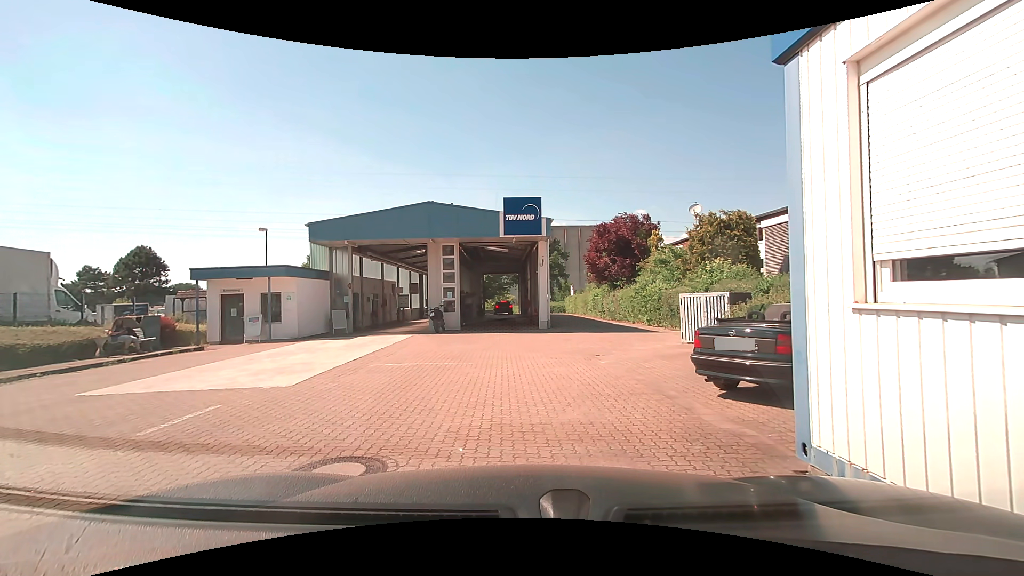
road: service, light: Day
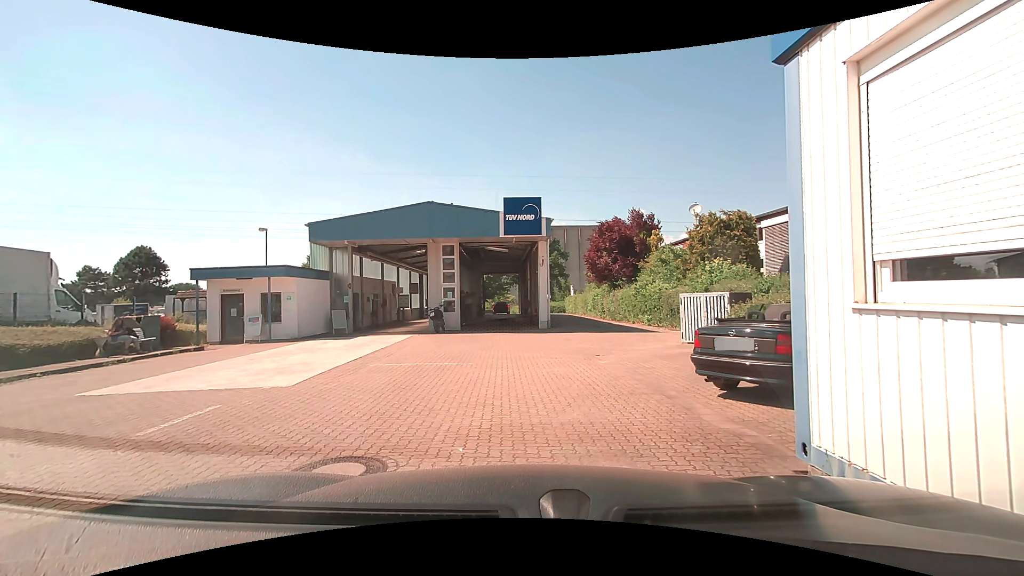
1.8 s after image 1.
(0.0, 0.0) m; 0°
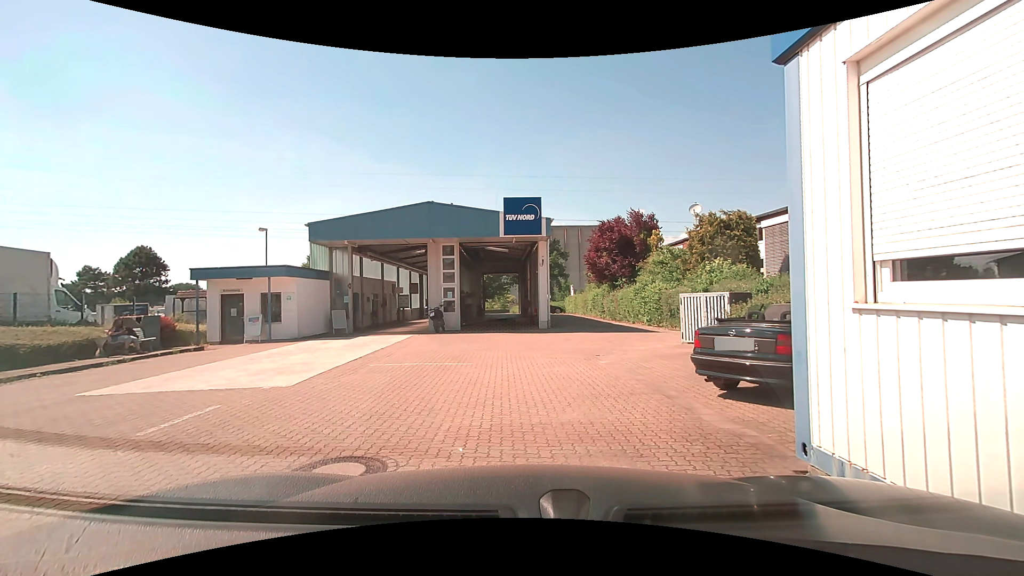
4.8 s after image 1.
(0.0, 0.0) m; 0°
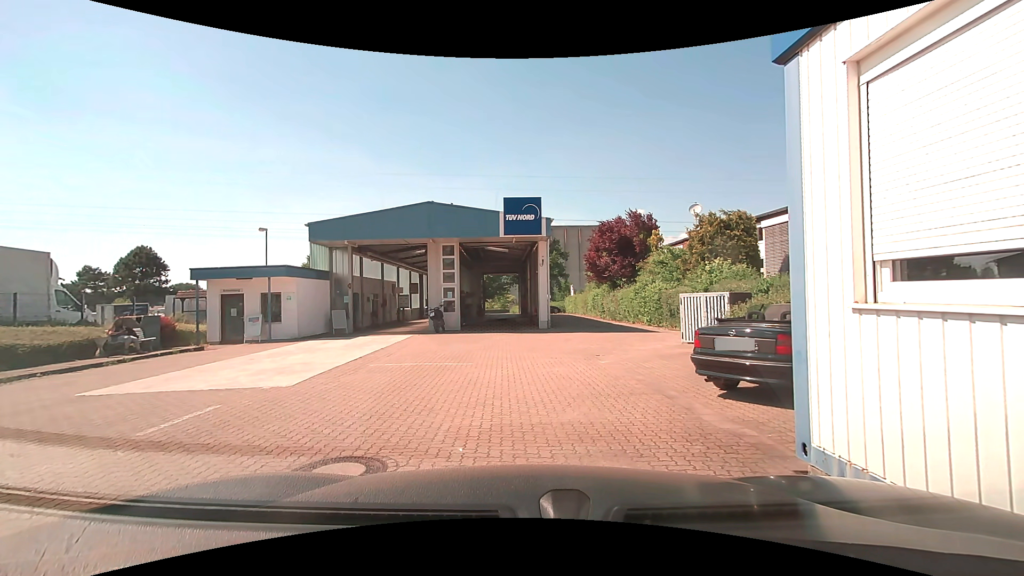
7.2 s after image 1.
(0.0, 0.0) m; 0°
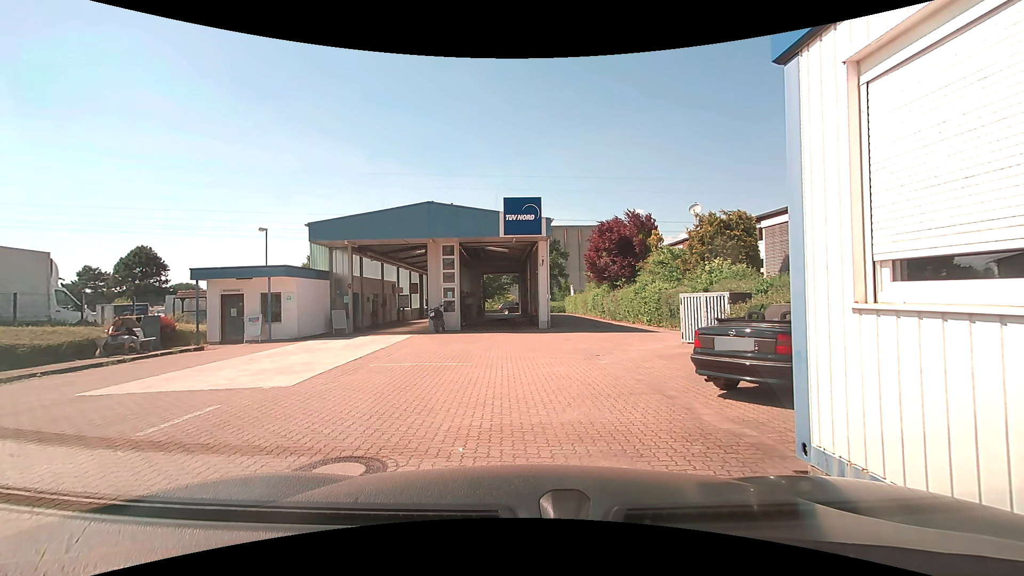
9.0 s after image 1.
(0.0, 0.0) m; 0°
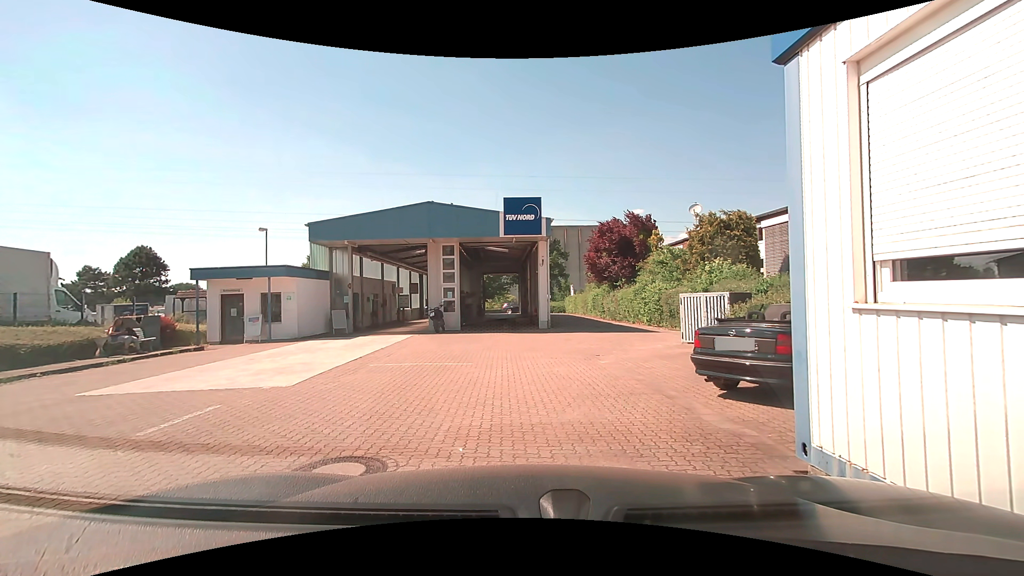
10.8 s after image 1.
(0.0, 0.0) m; 0°
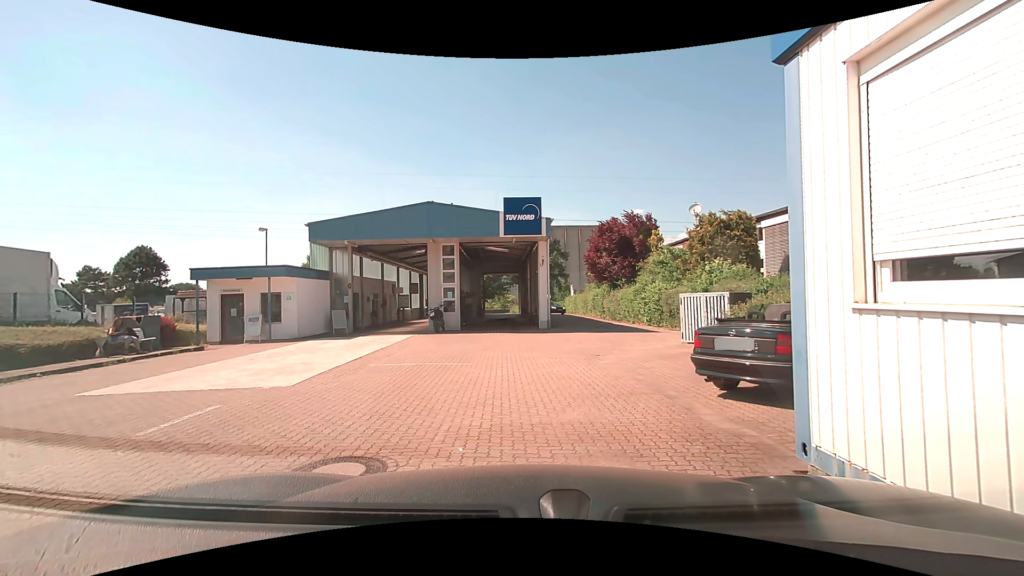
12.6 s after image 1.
(0.0, 0.0) m; 0°
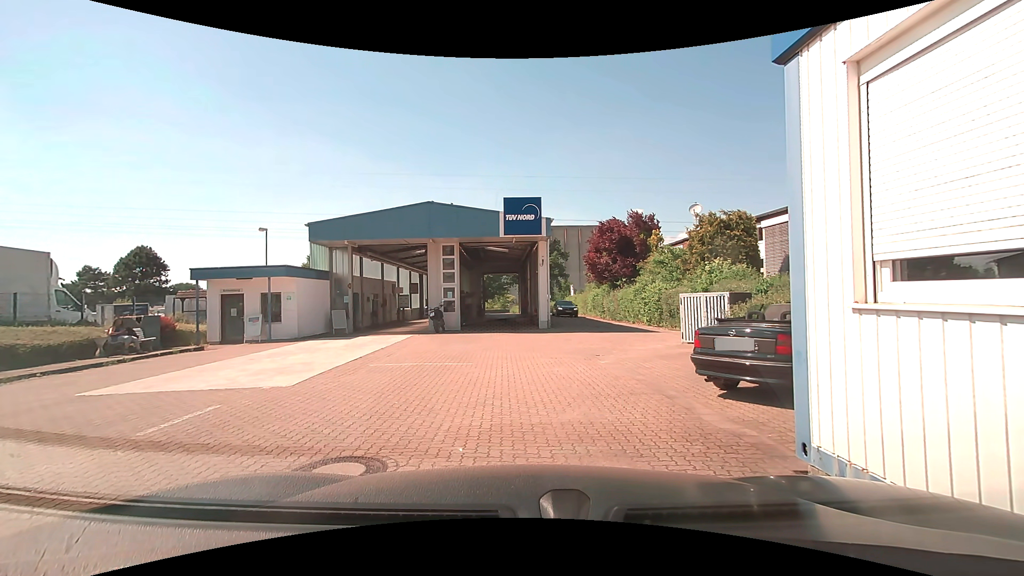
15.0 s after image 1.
(0.0, 0.0) m; 0°
